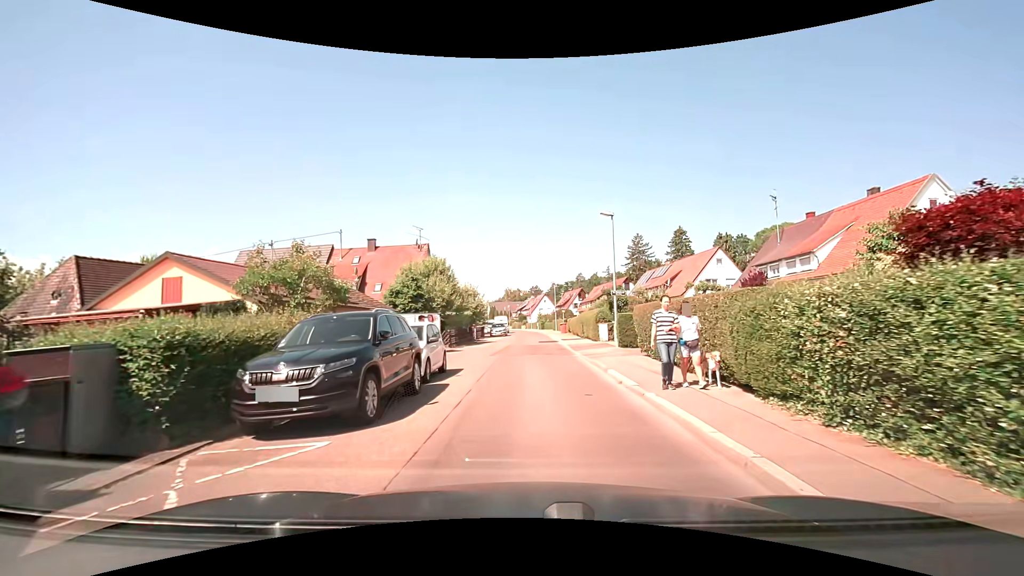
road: residential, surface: asphalt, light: Day
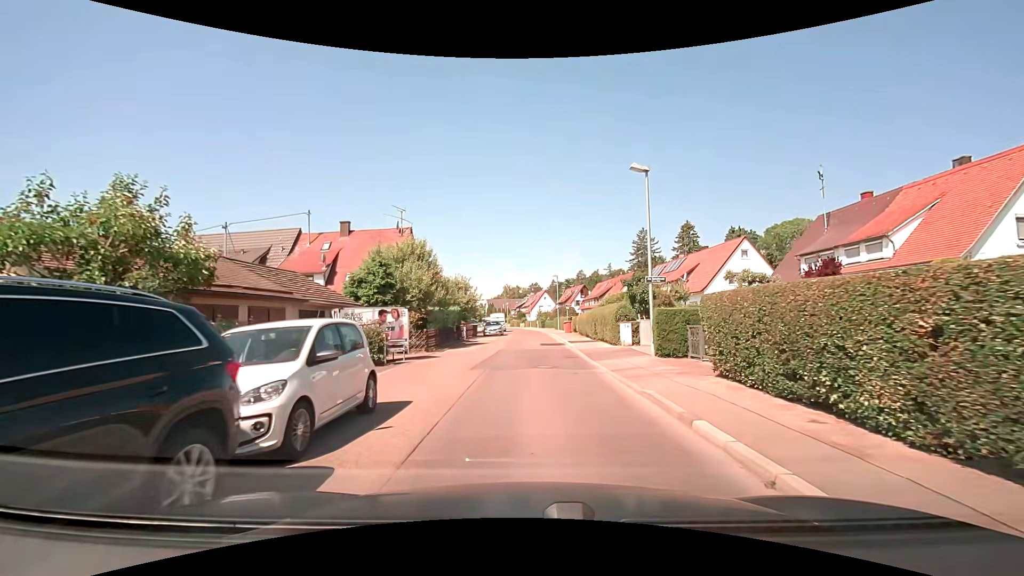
(0.0, +6.6) m; 0°
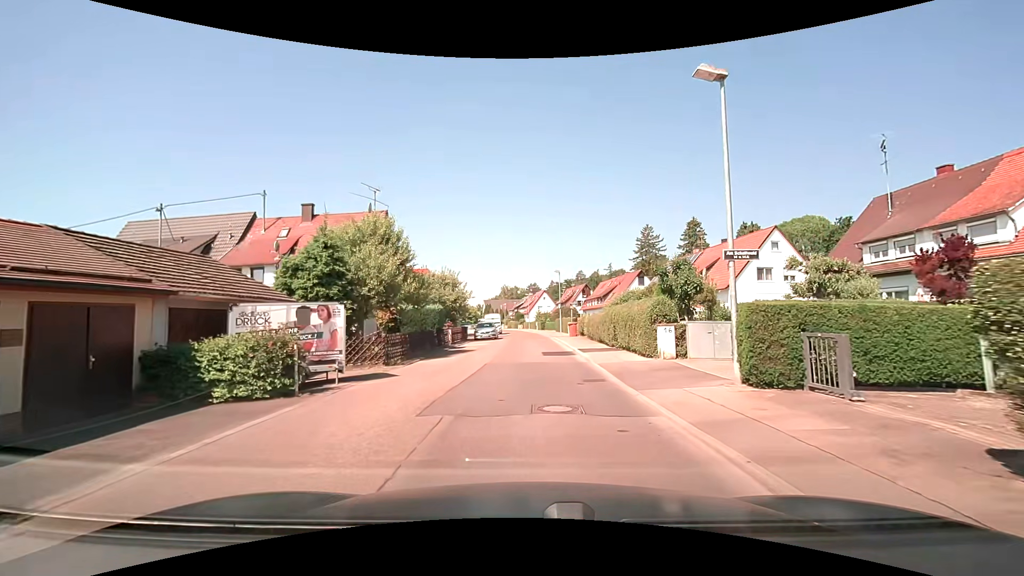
(0.0, +6.4) m; 0°
